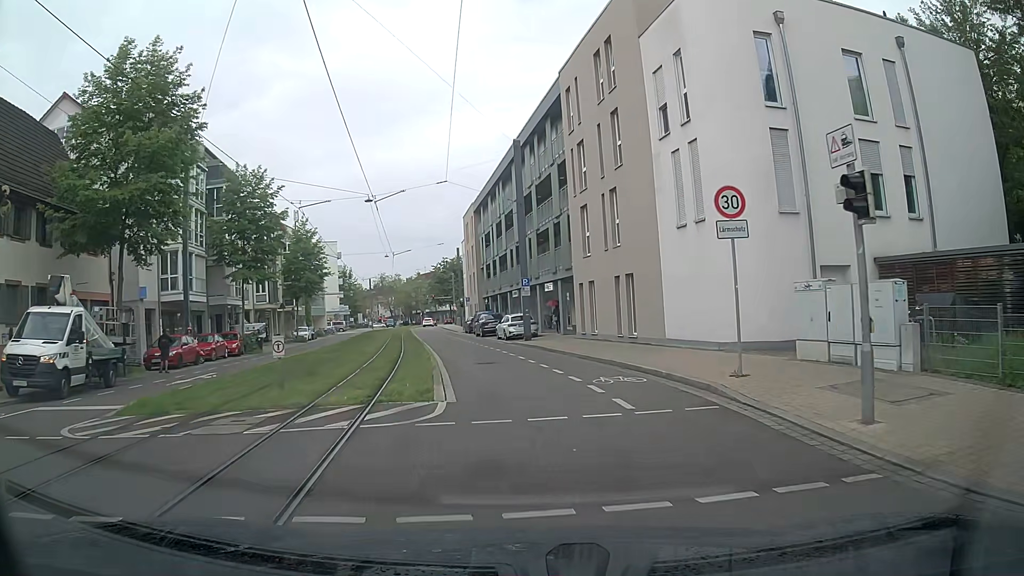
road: tertiary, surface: asphalt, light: Day
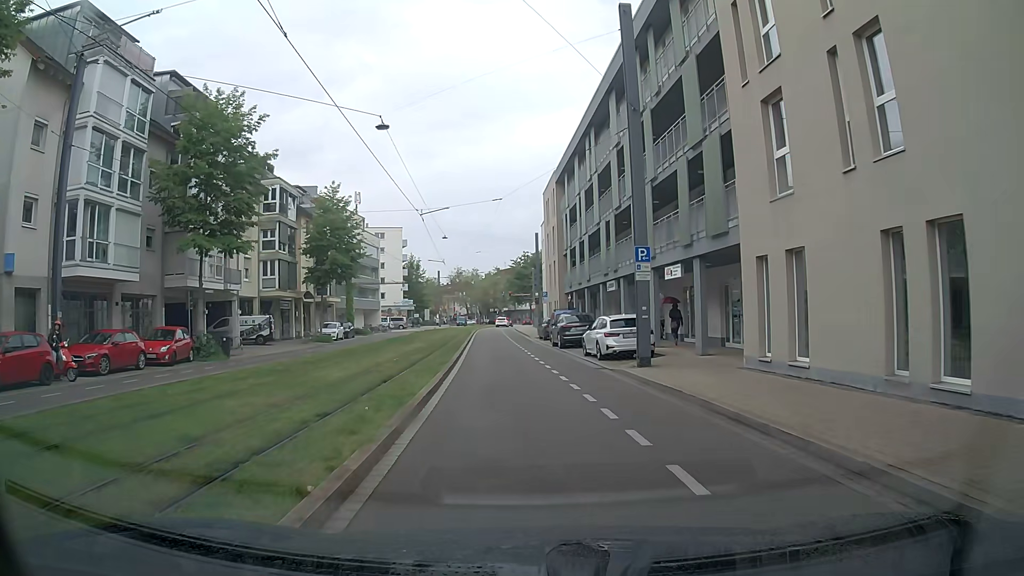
(-0.9, +16.0) m; -7°
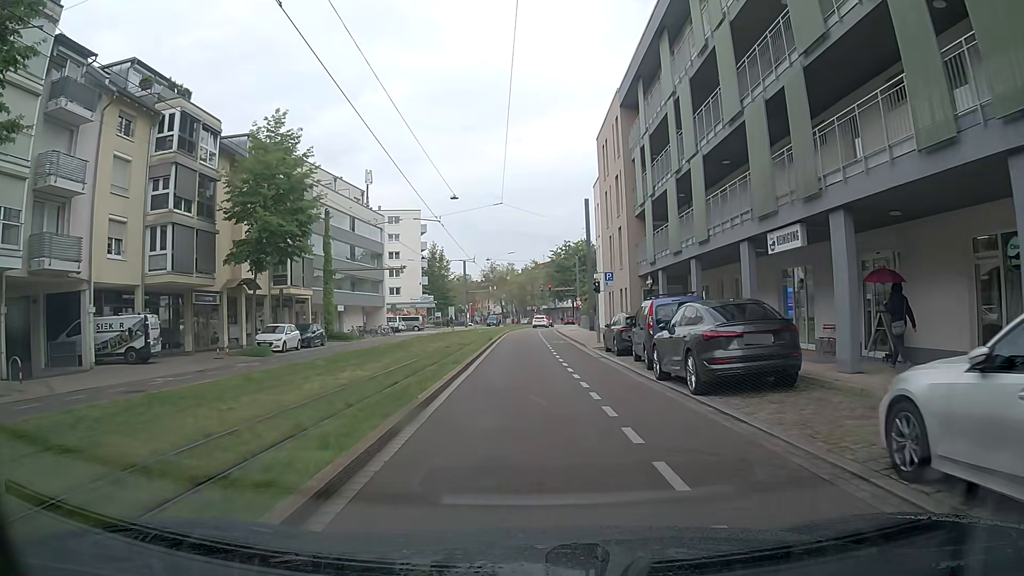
(-1.0, +19.9) m; -4°
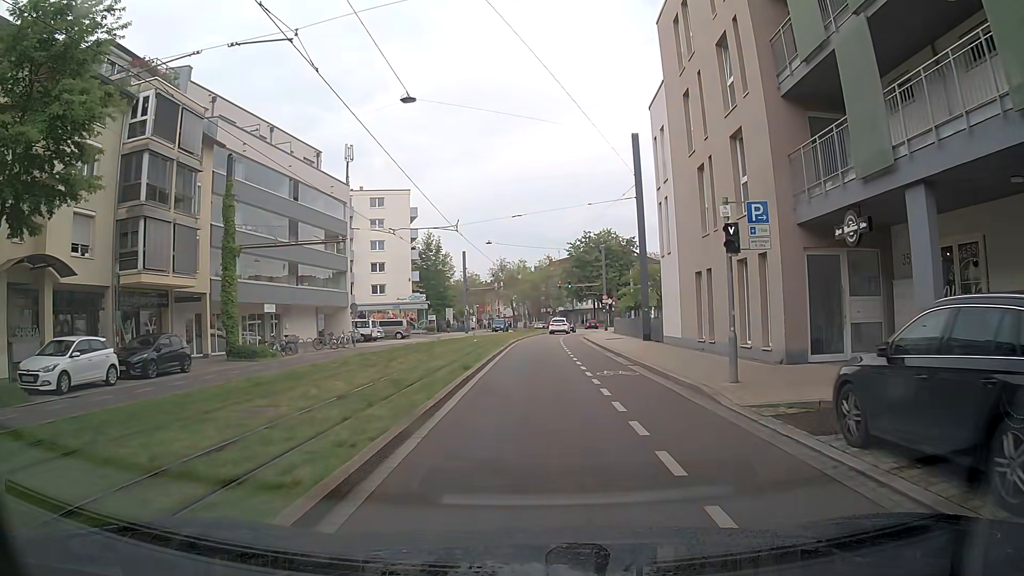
(0.0, +19.6) m; 0°
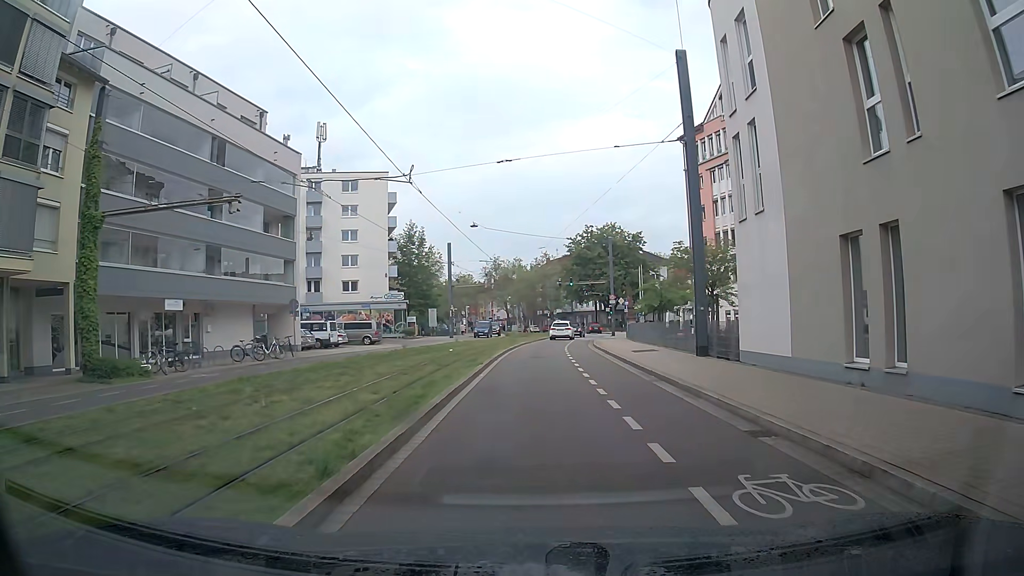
(0.0, +11.5) m; -1°
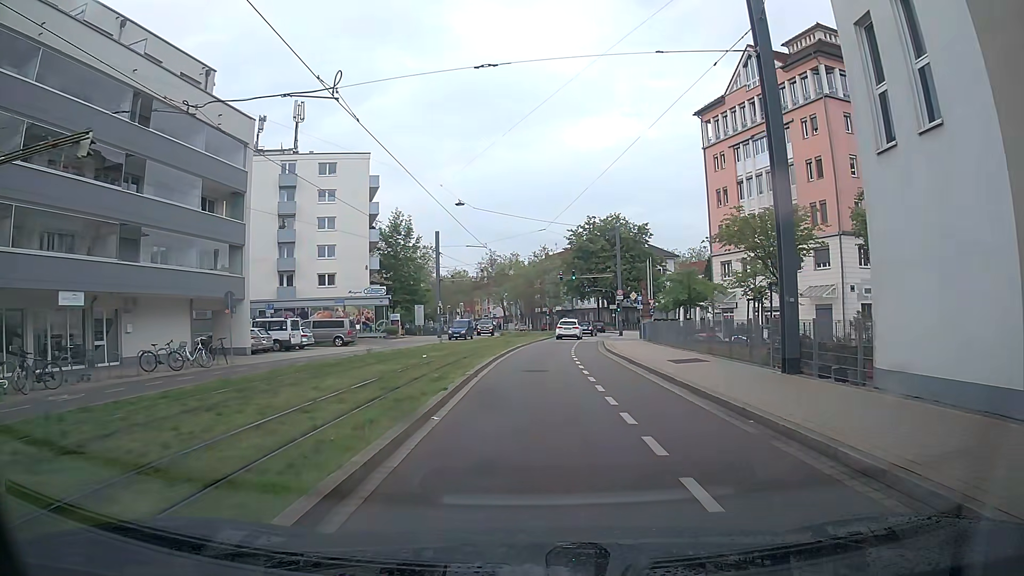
(+0.2, +7.8) m; +2°
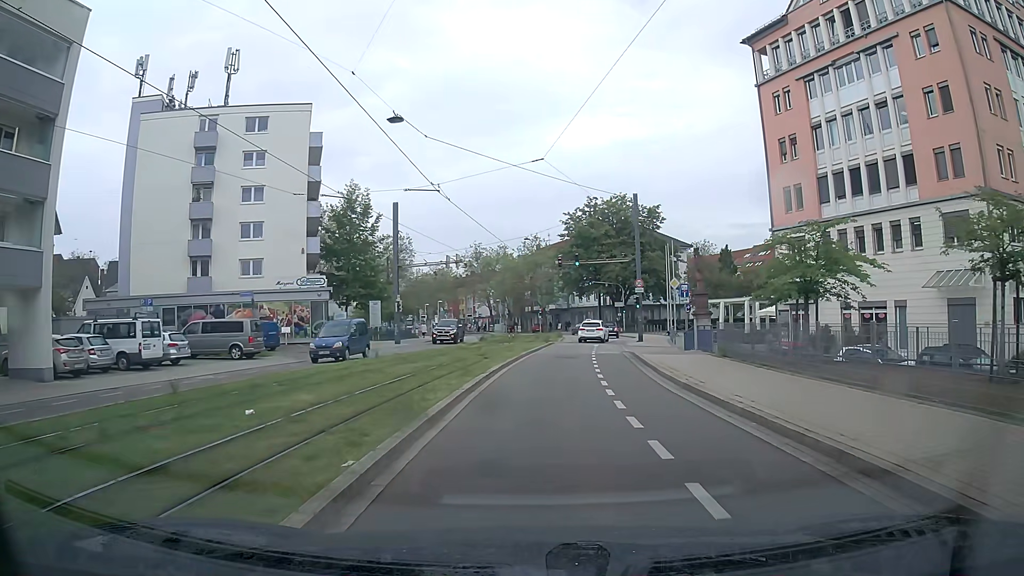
(-0.1, +16.3) m; 0°
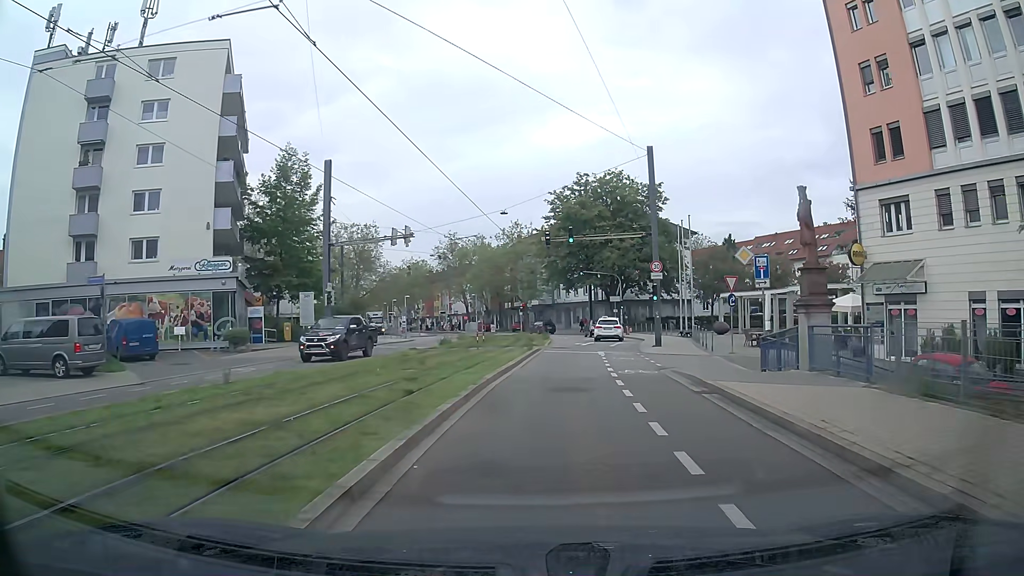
(+0.2, +12.8) m; +2°
(0, +10) (+1, +20) (+2, +30) (+3, +40) (+5, +50) (+5, +60) (+3, +69) (0, +79) (-3, +88) (-7, +98) m
